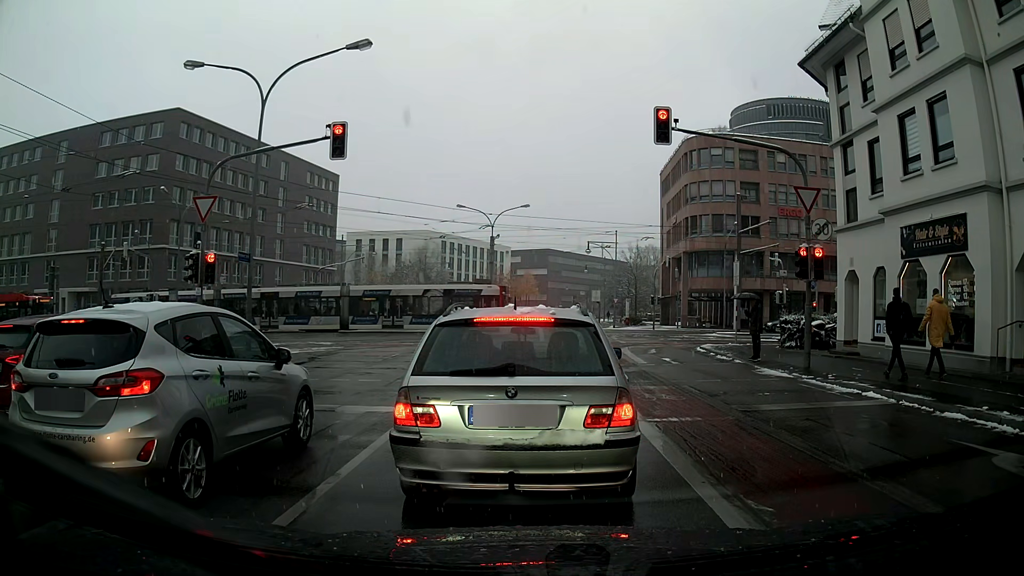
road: secondary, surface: asphalt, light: Day
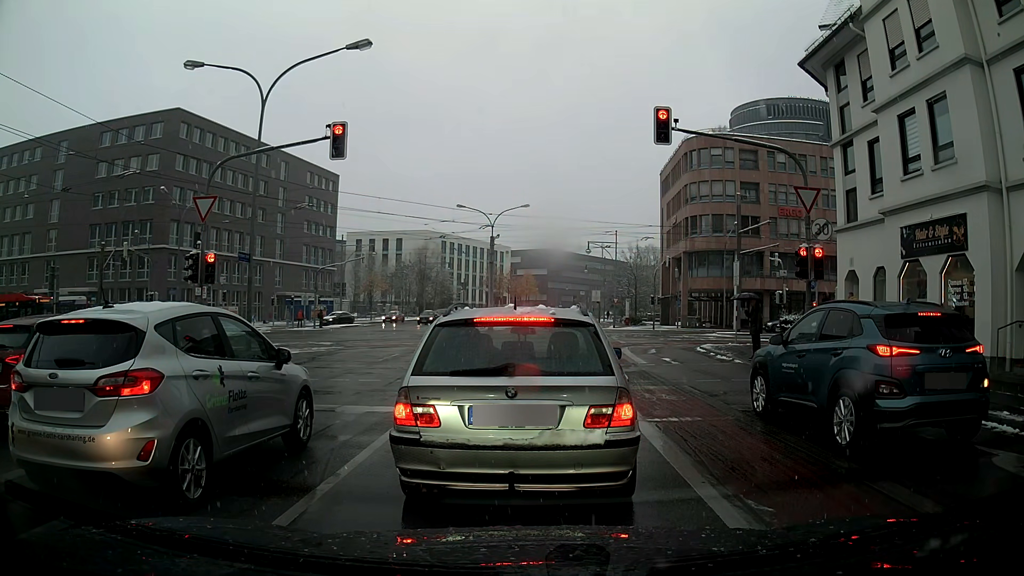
(0.0, 0.0) m; 0°
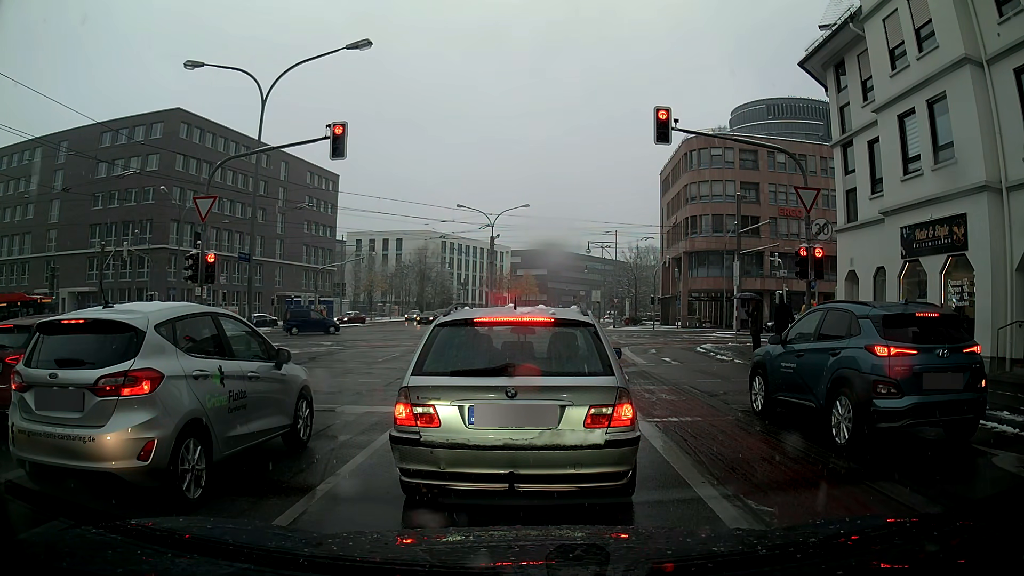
(0.0, 0.0) m; 0°
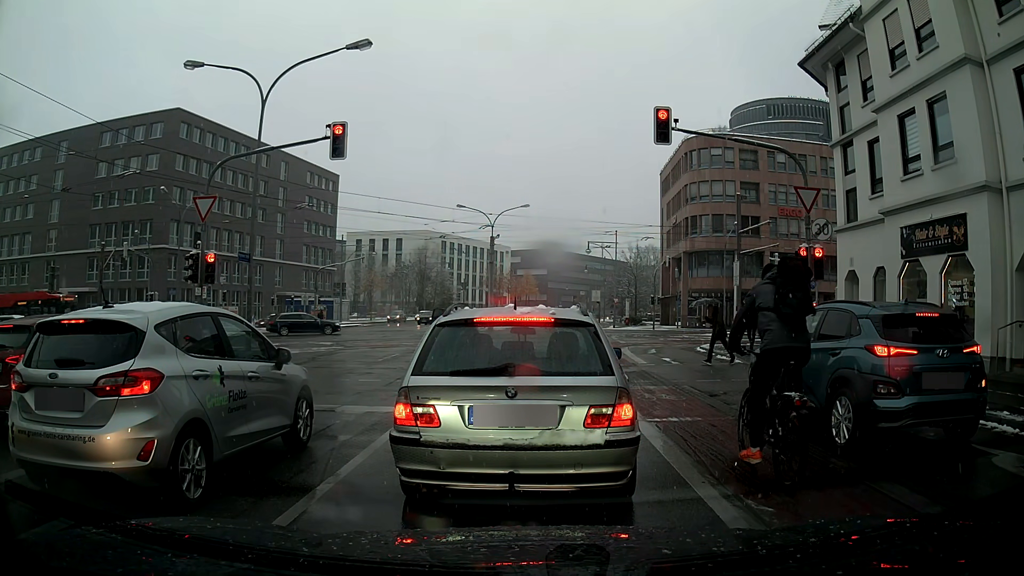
(0.0, 0.0) m; 0°
